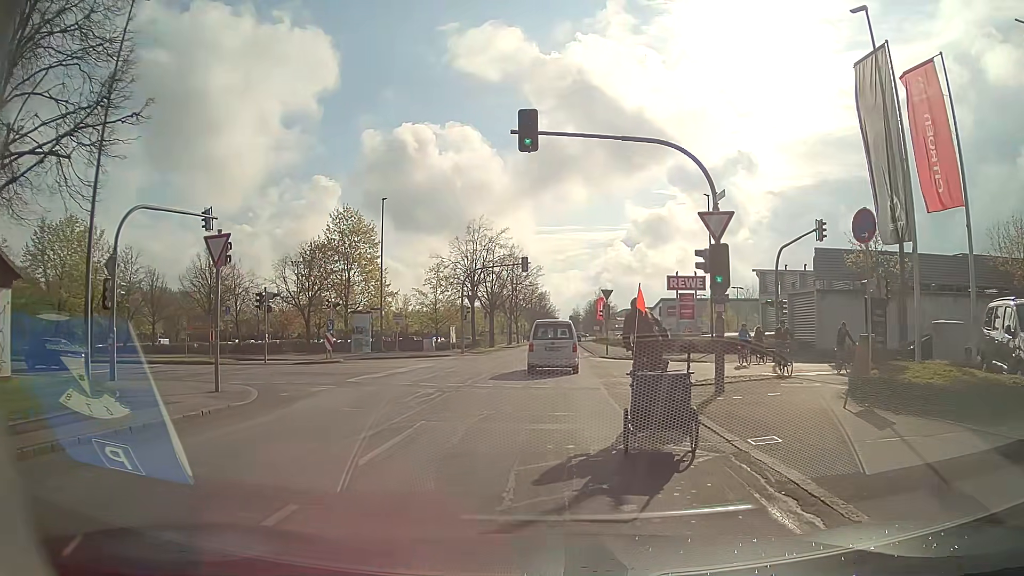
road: residential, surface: asphalt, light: Day
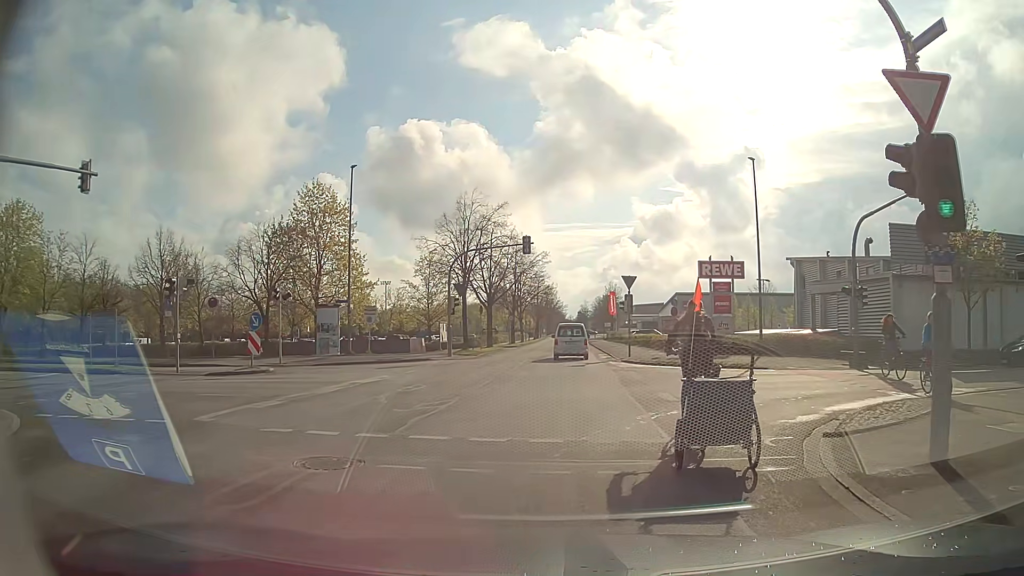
(+0.1, +8.9) m; +1°
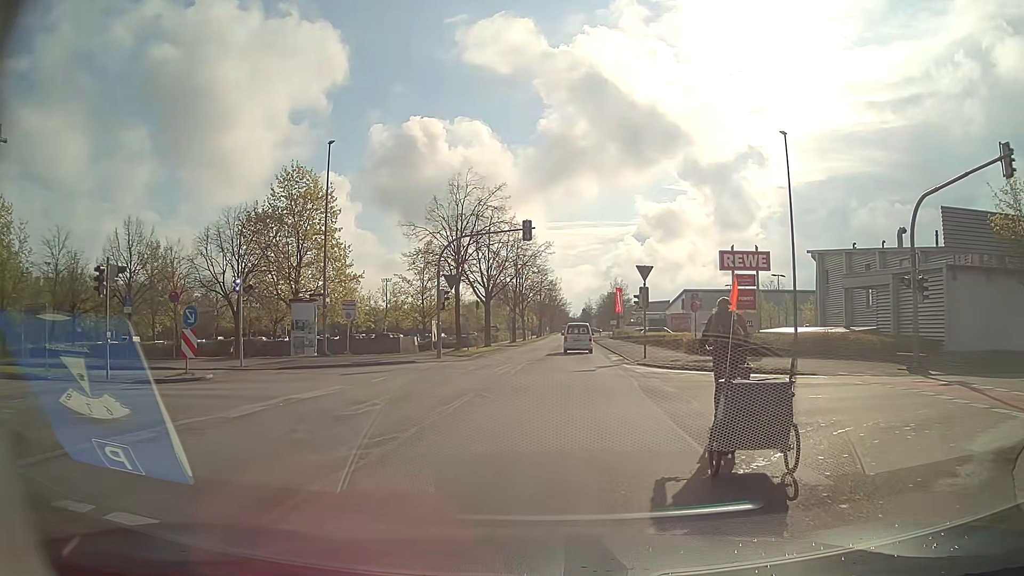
(-0.1, +4.6) m; -2°
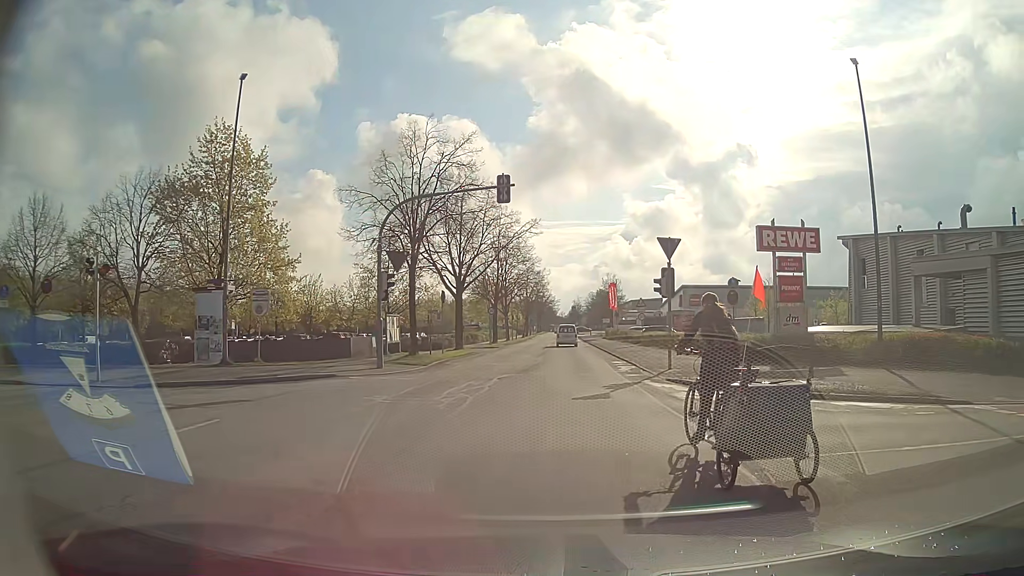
(+0.2, +9.2) m; +2°
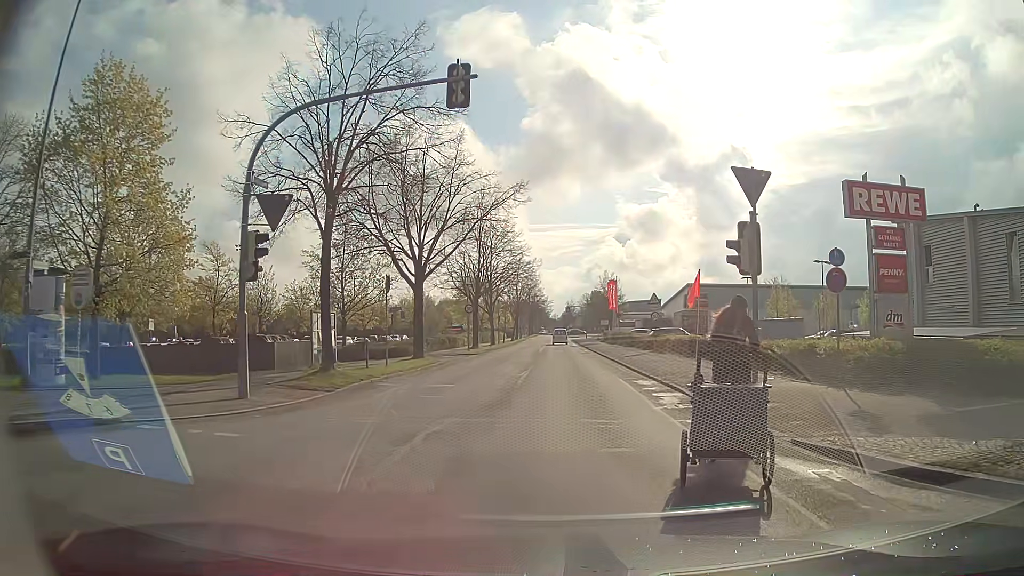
(0.0, +10.1) m; +1°
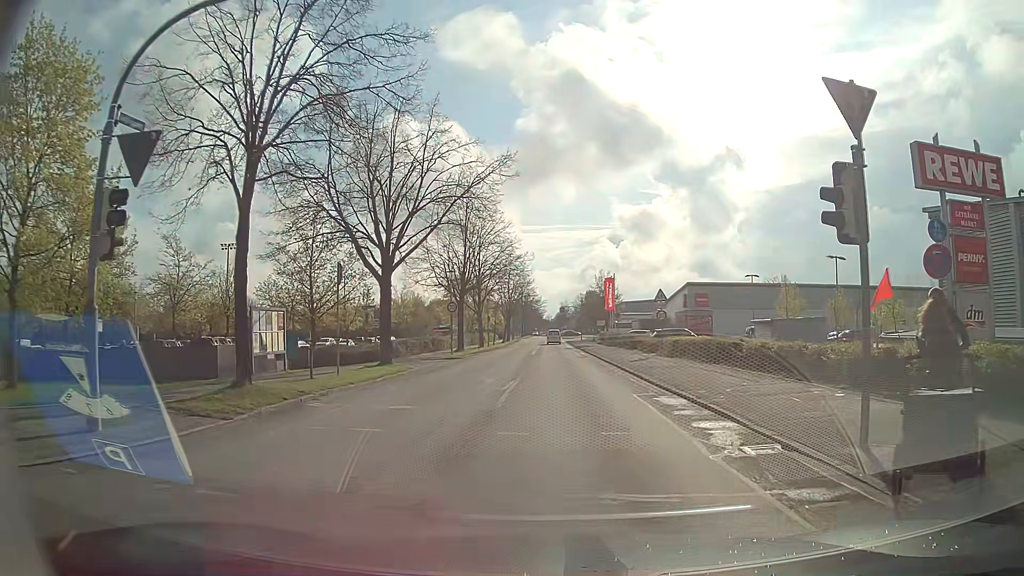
(0.0, +4.9) m; -1°
